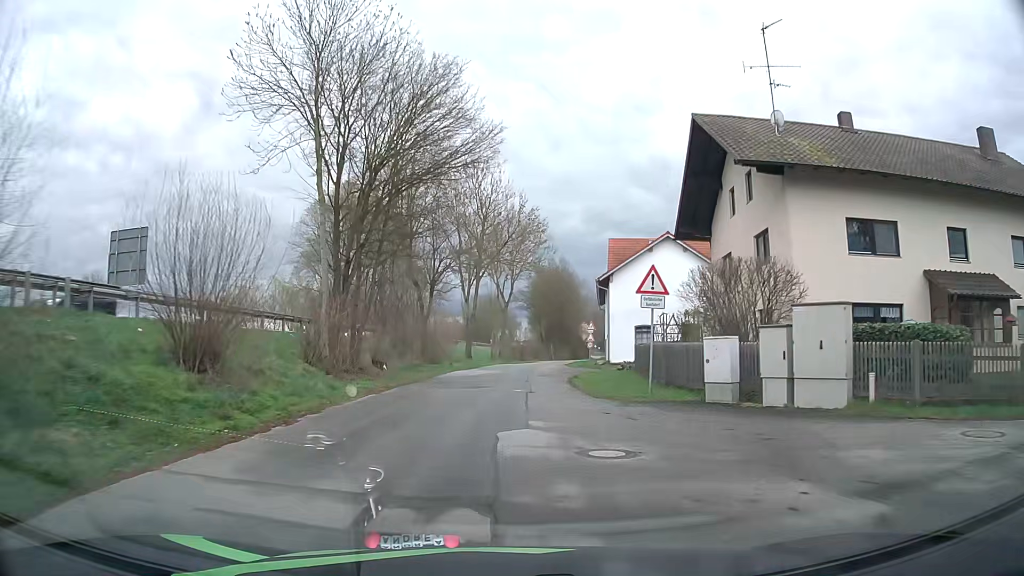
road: unclassified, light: Day
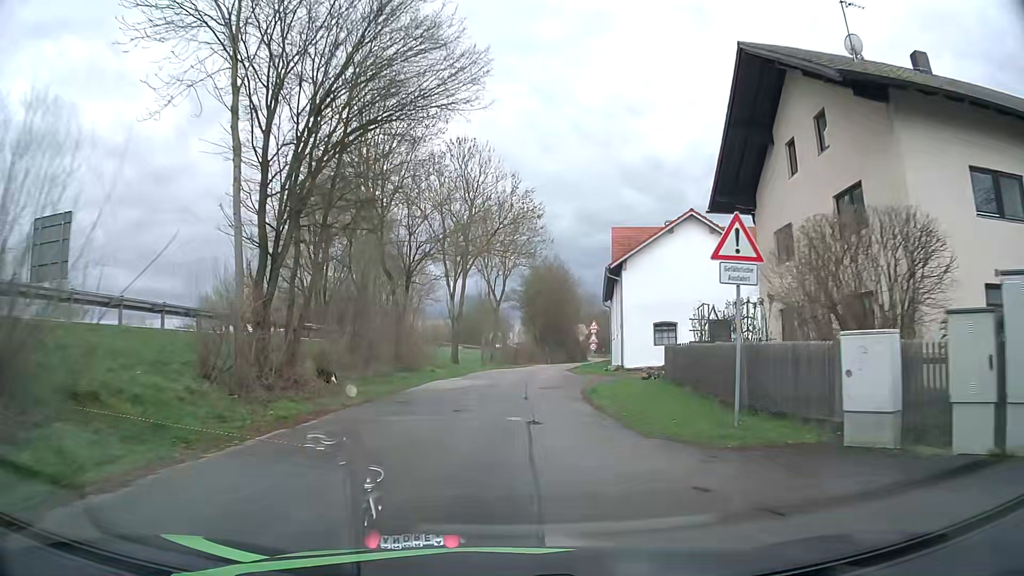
(0.0, +6.8) m; +1°
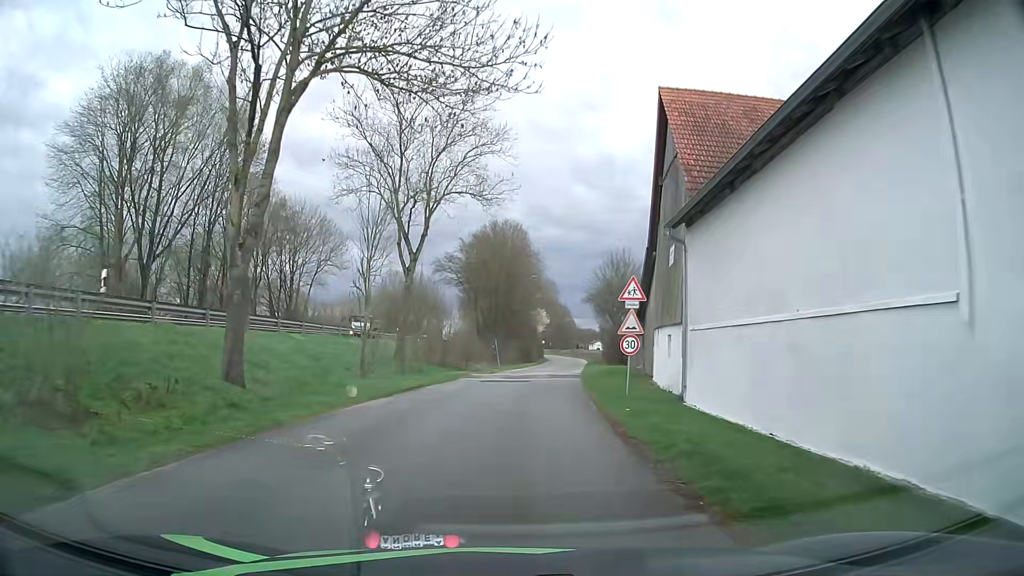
(+1.0, +31.5) m; +5°
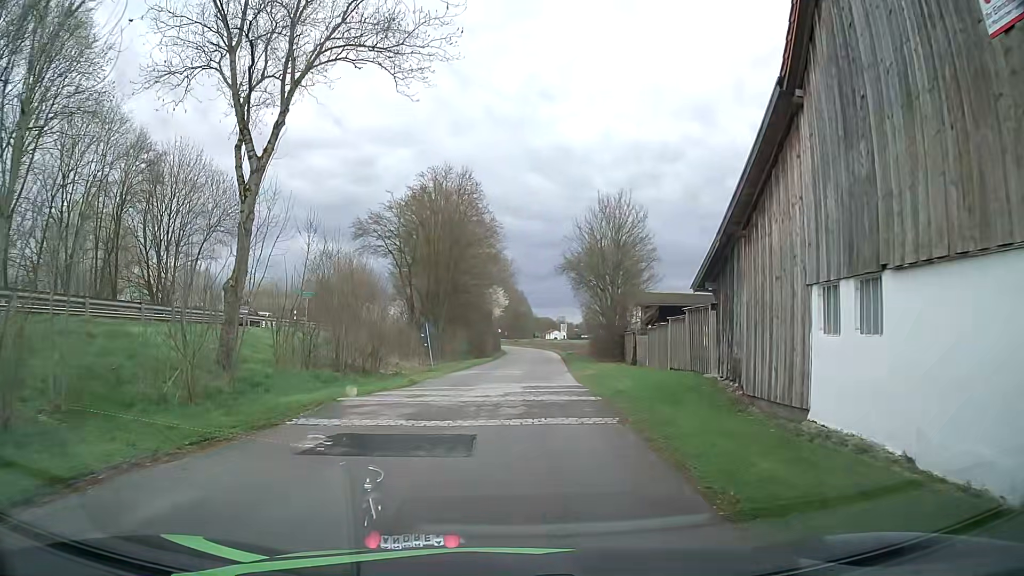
(+0.6, +19.2) m; +4°
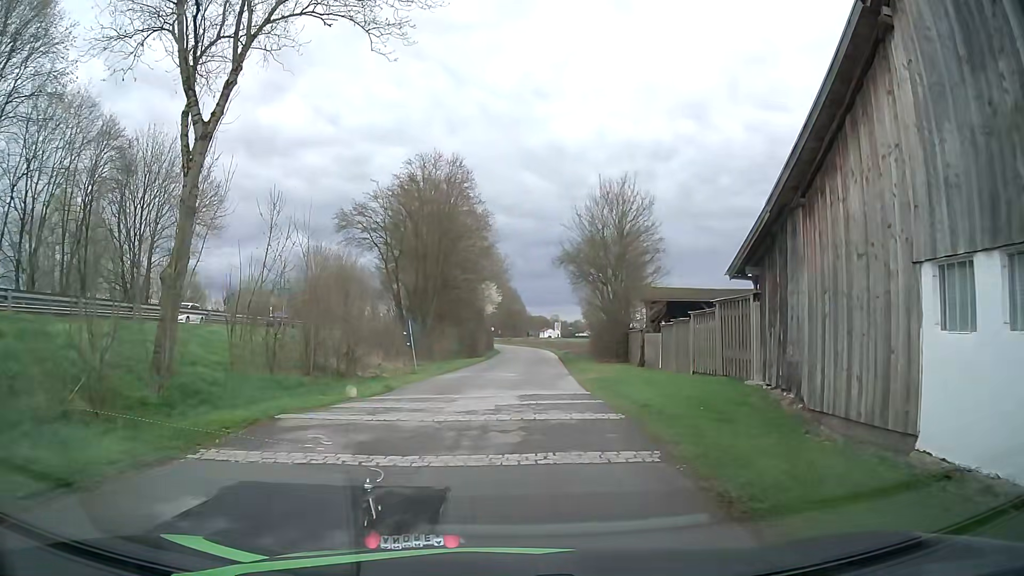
(0.0, +3.5) m; +1°
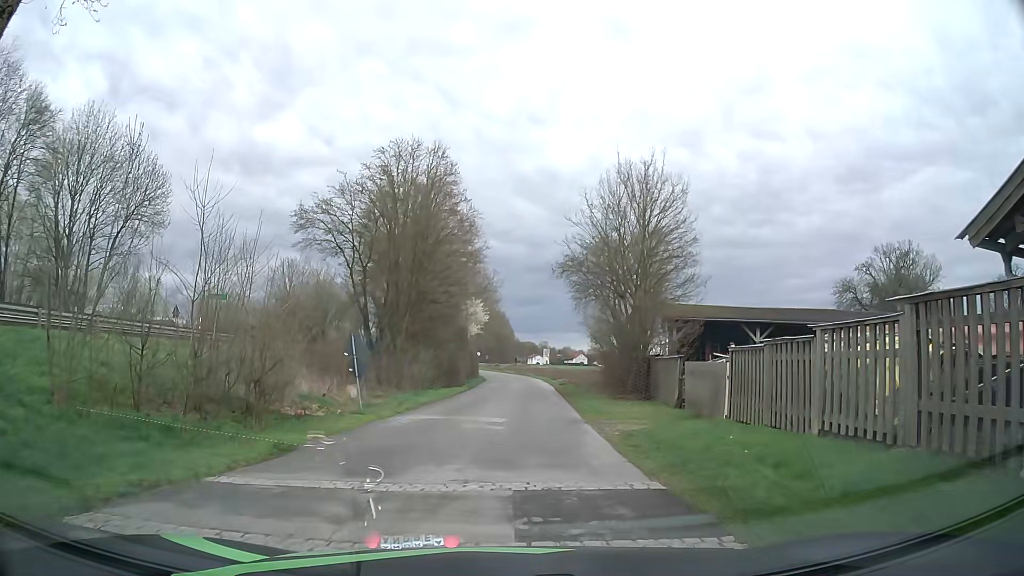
(0.0, +8.8) m; 0°
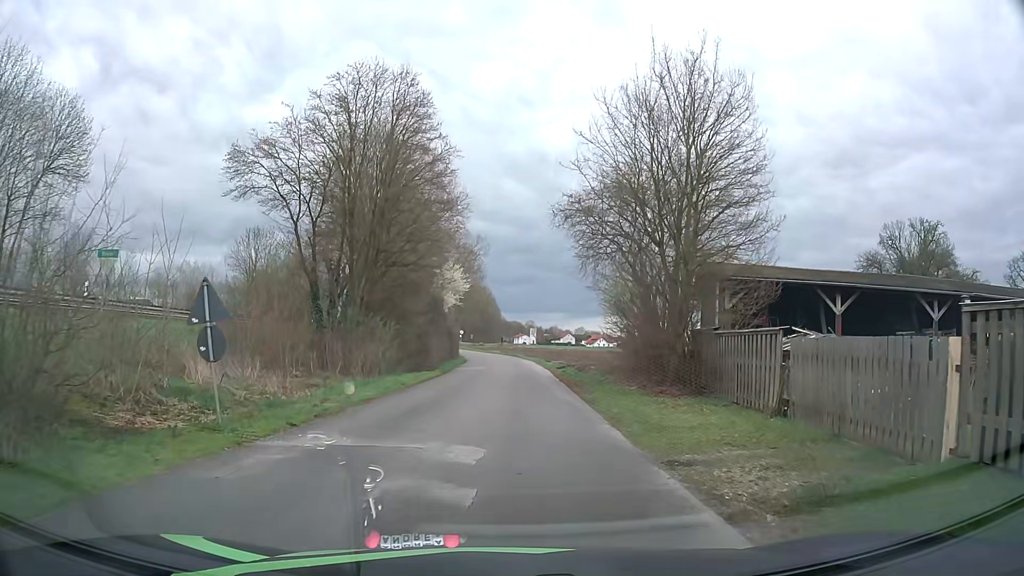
(+0.2, +9.6) m; +2°
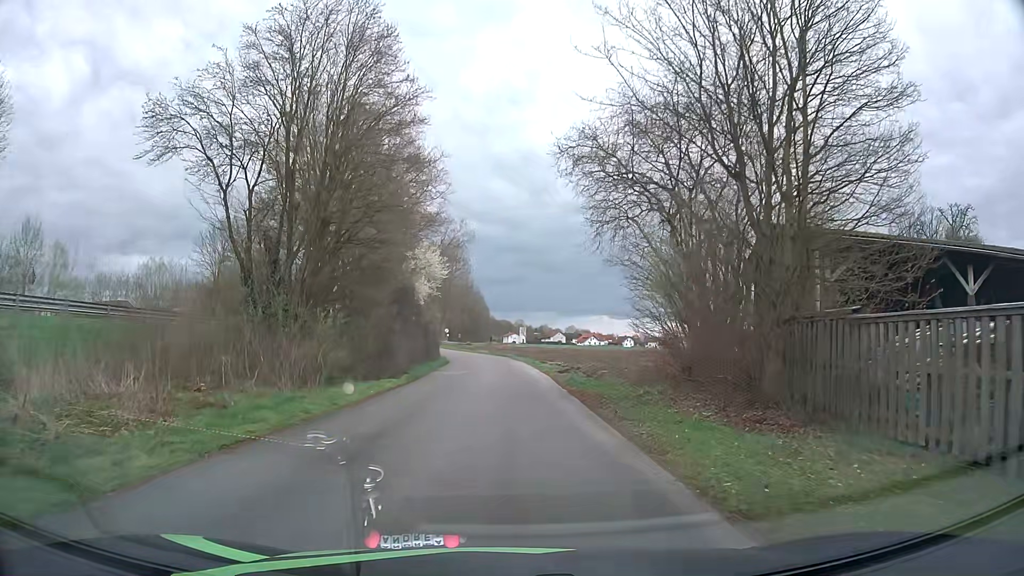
(+0.1, +8.3) m; +1°
(0, +10) (0, +20) (0, +30) (0, +40) (-1, +50) (-2, +60) (-3, +70) (-6, +80) (-8, +89) (-11, +99) m
